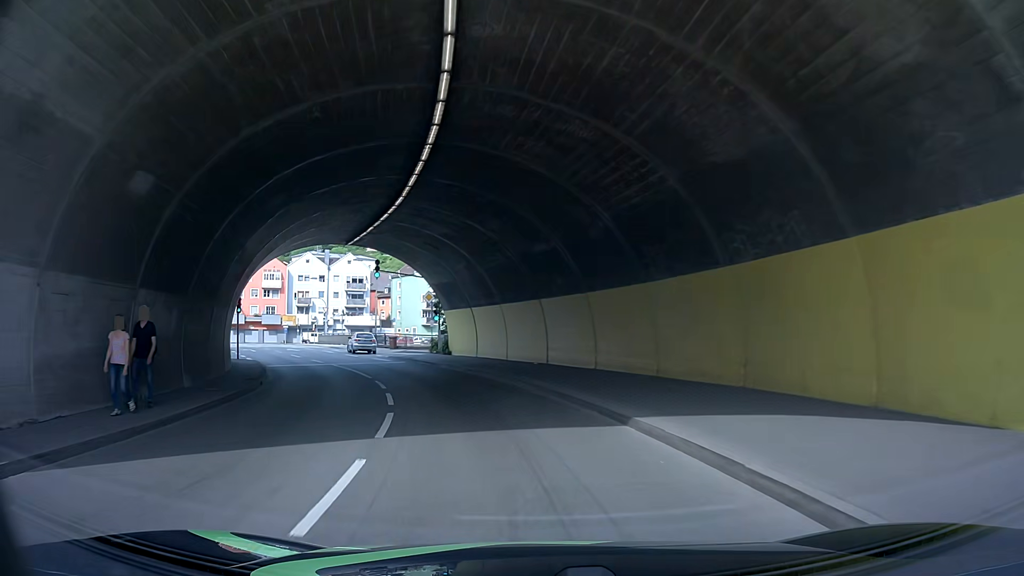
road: primary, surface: asphalt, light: Day
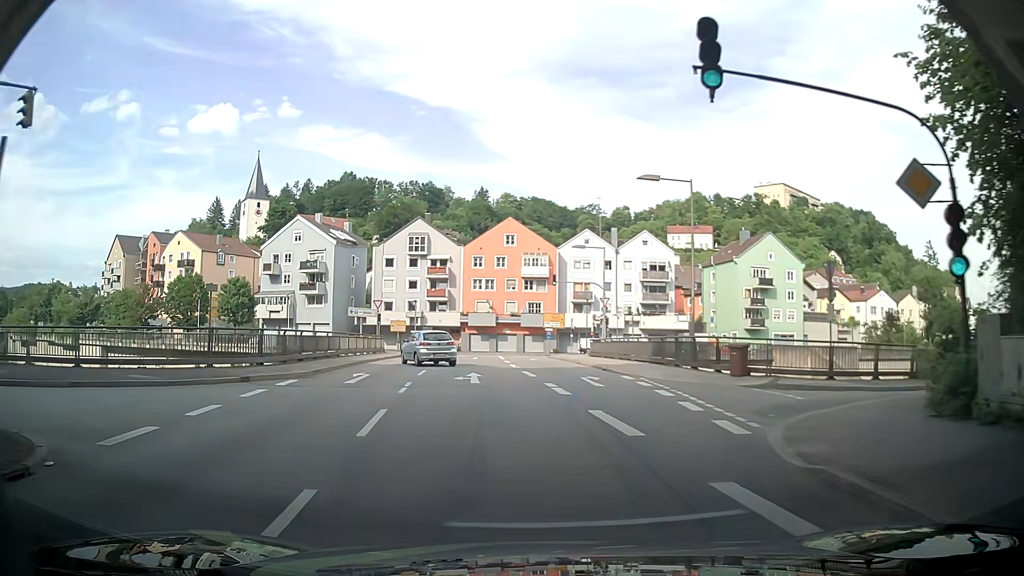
(-6.7, +31.1) m; -17°
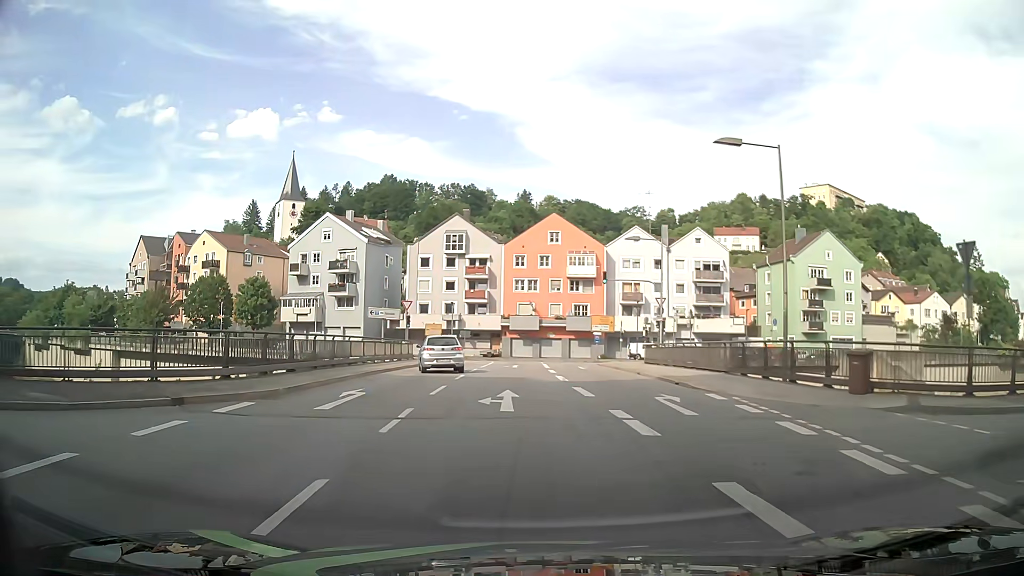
(-0.7, +5.7) m; -11°
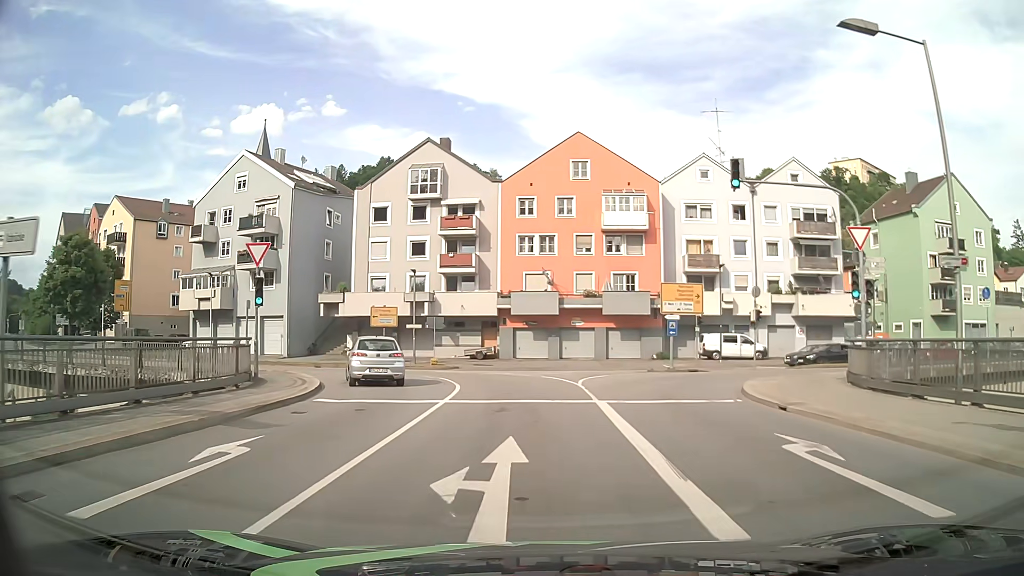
(-1.6, +28.8) m; -3°
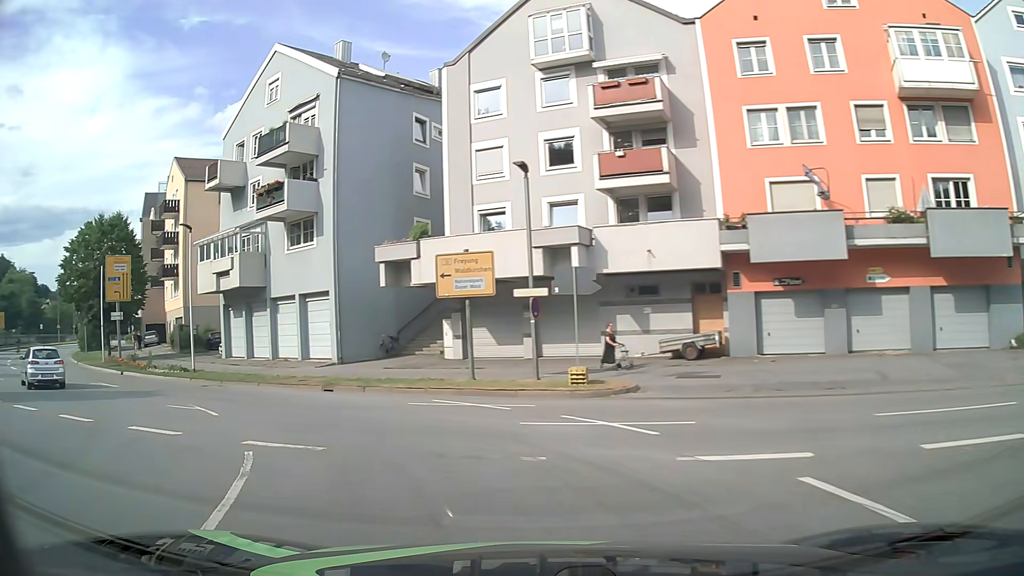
(-1.2, +24.6) m; -18°
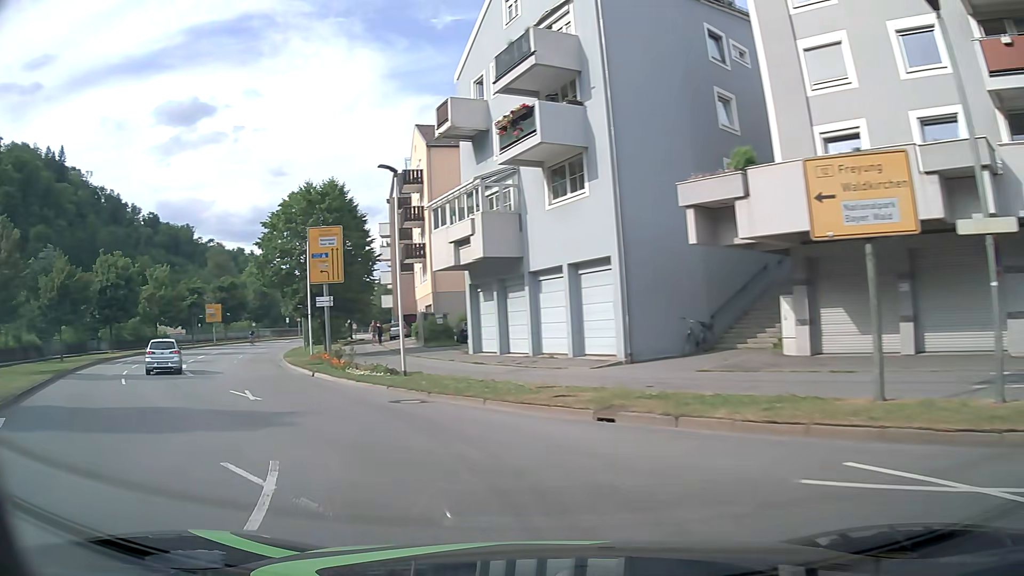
(-2.0, +9.5) m; -24°
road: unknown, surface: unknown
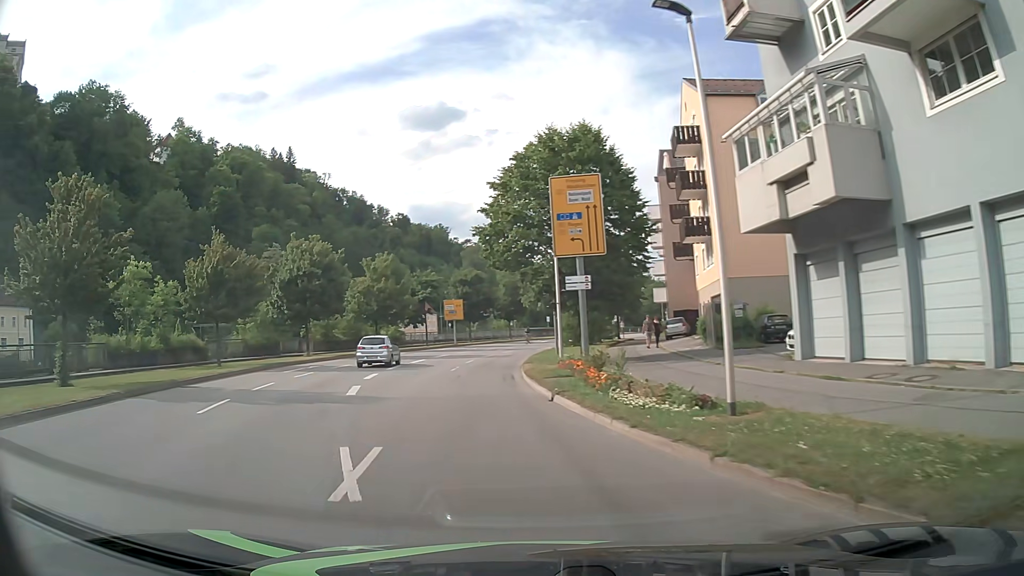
(-2.3, +10.4) m; -22°
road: primary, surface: asphalt
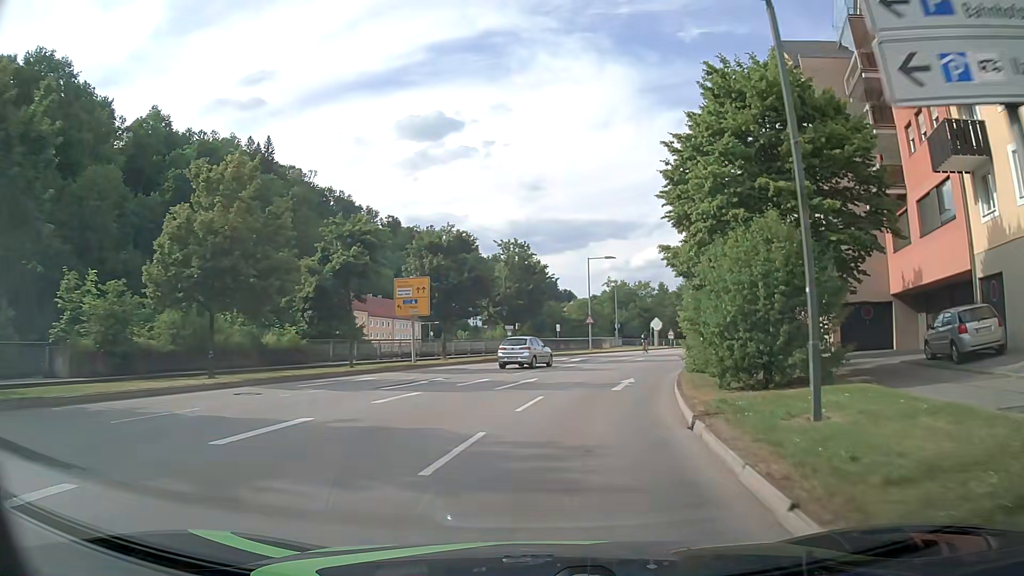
(-3.0, +32.9) m; -1°
(+1, +10) (+2, +20) (+5, +30) (+8, +39) (+12, +48) (+17, +57) (+22, +66) (+27, +74) (+31, +83) (+37, +92) m
